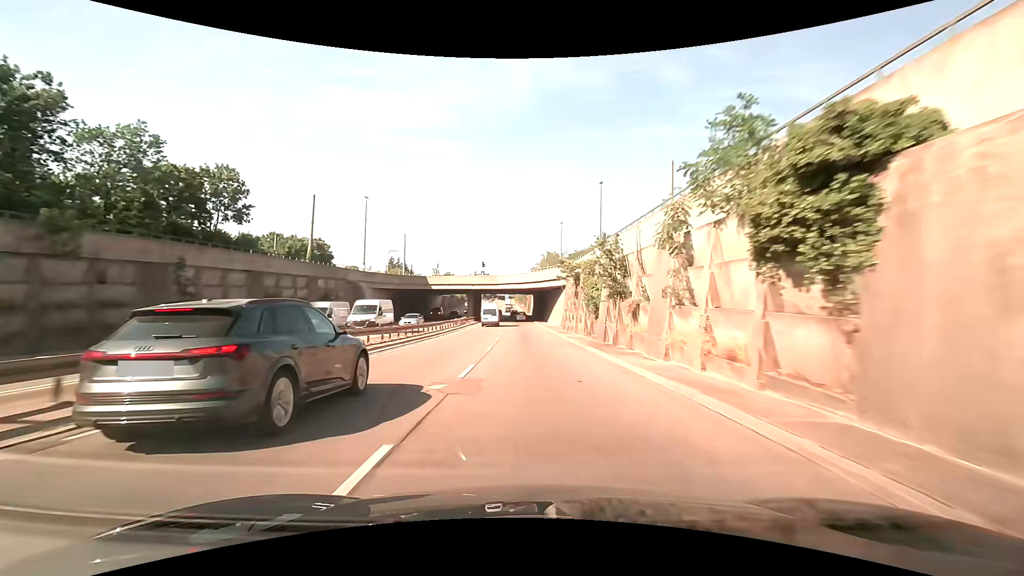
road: trunk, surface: asphalt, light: Day
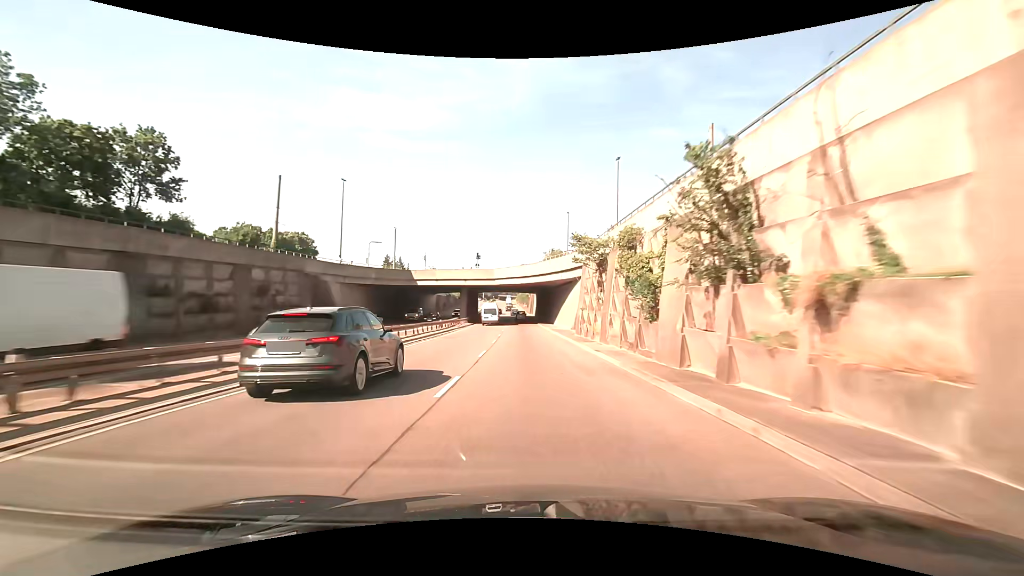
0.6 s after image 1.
(0.0, +11.7) m; 0°
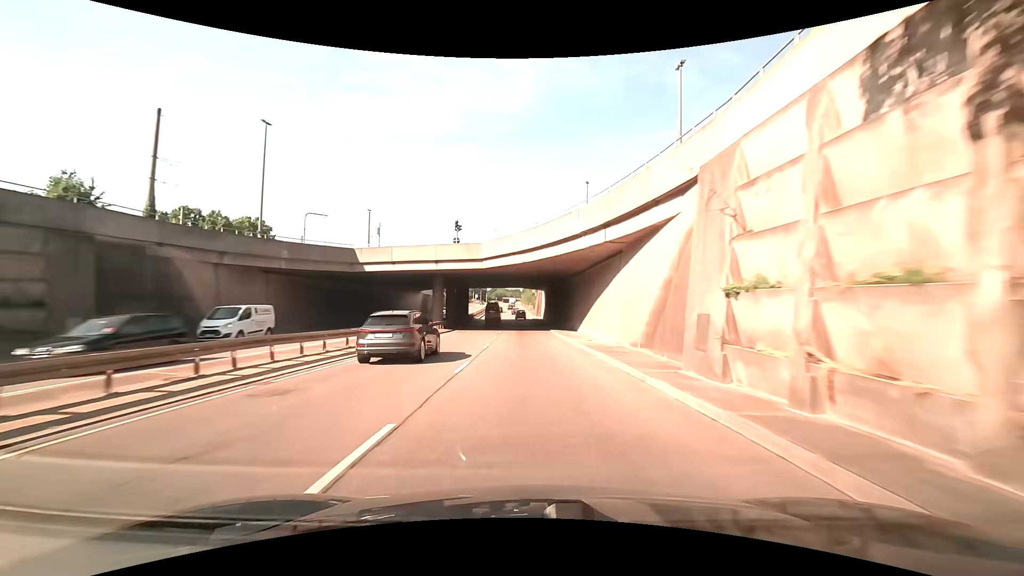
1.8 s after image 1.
(0.0, +23.2) m; -1°
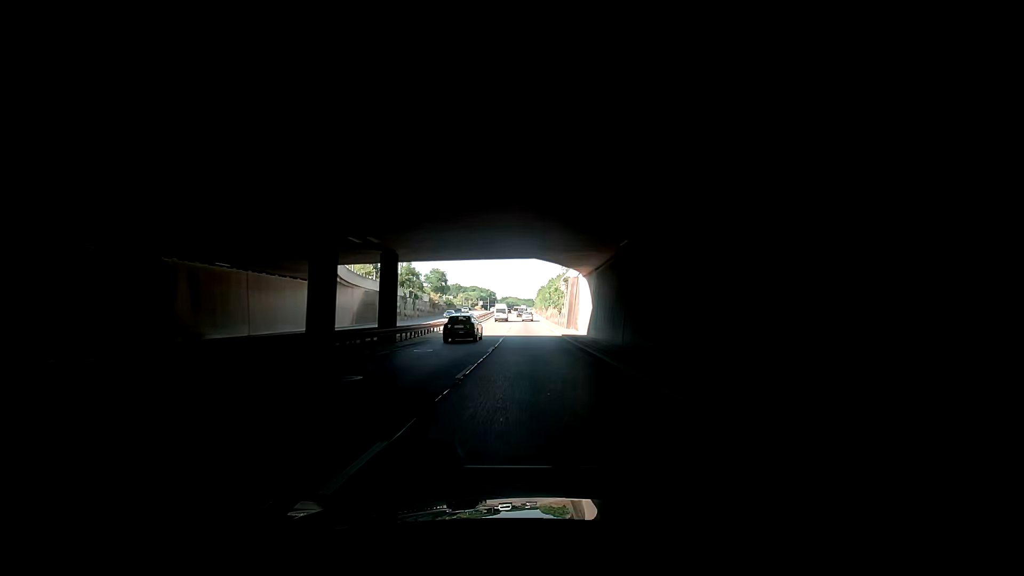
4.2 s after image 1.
(-1.0, +45.8) m; -3°
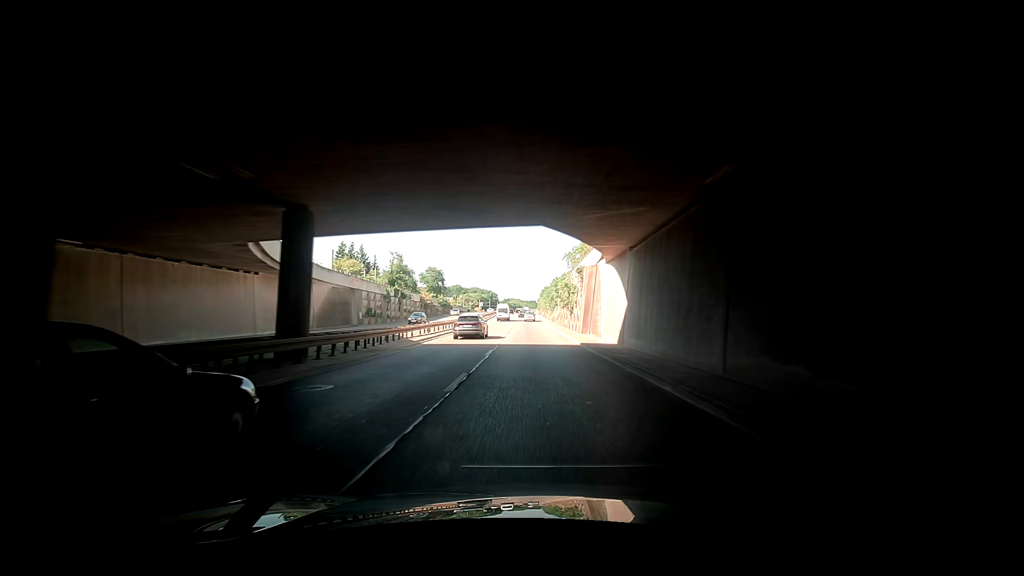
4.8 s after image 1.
(+0.1, +11.2) m; +1°
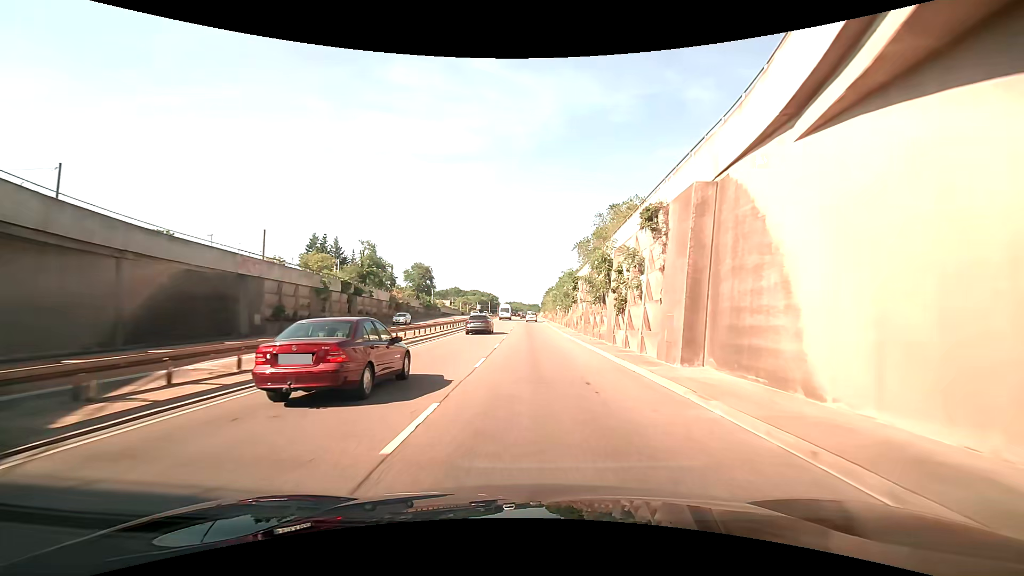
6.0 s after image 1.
(+0.1, +22.1) m; -1°
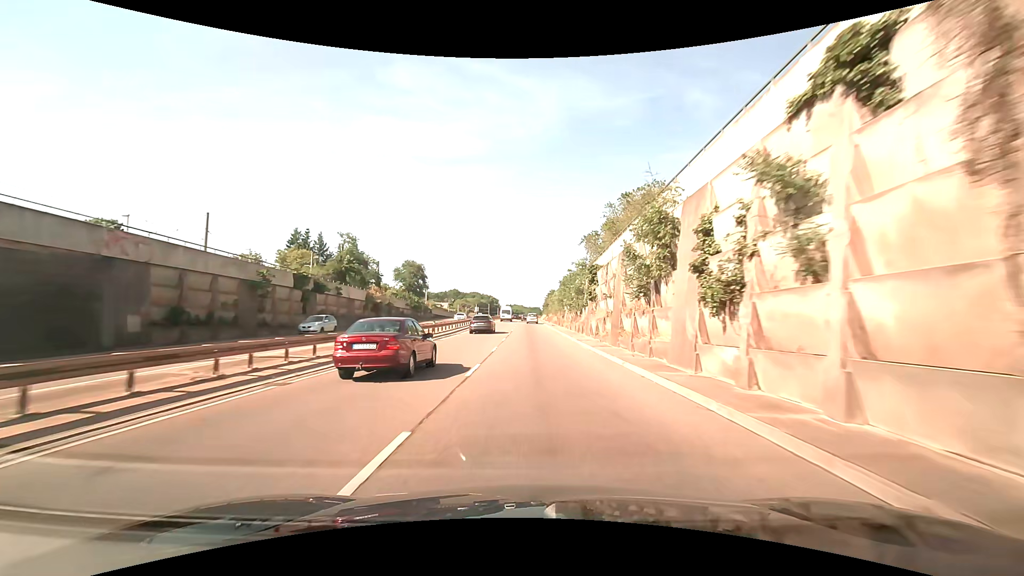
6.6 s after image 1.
(0.0, +11.1) m; 0°
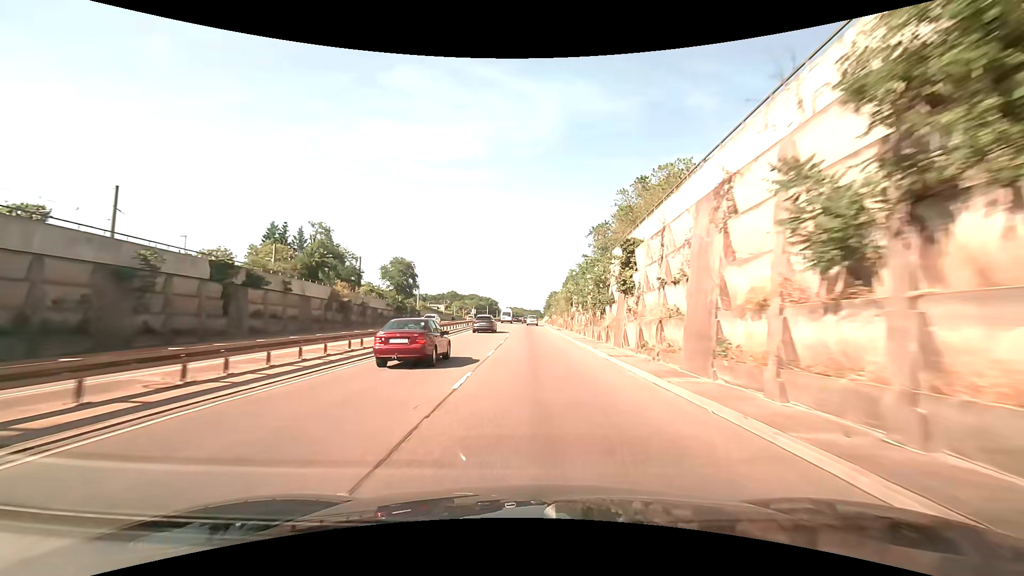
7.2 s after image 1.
(0.0, +11.2) m; 0°
(0, +10) (0, +20) (0, +30) (0, +40) (0, +50) (0, +60) (0, +70) (0, +80) (0, +90) (0, +100) m
